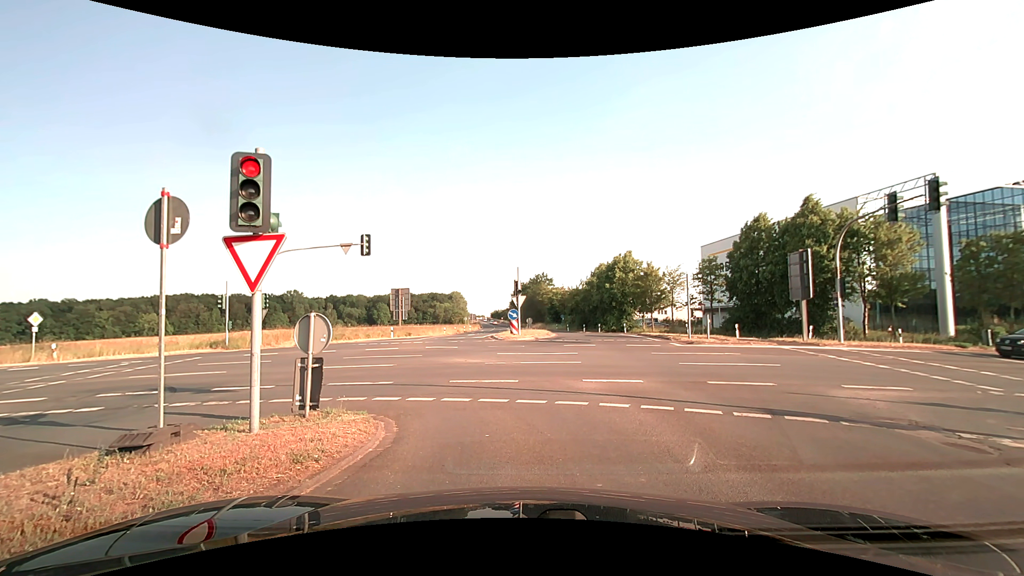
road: secondary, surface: asphalt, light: Day
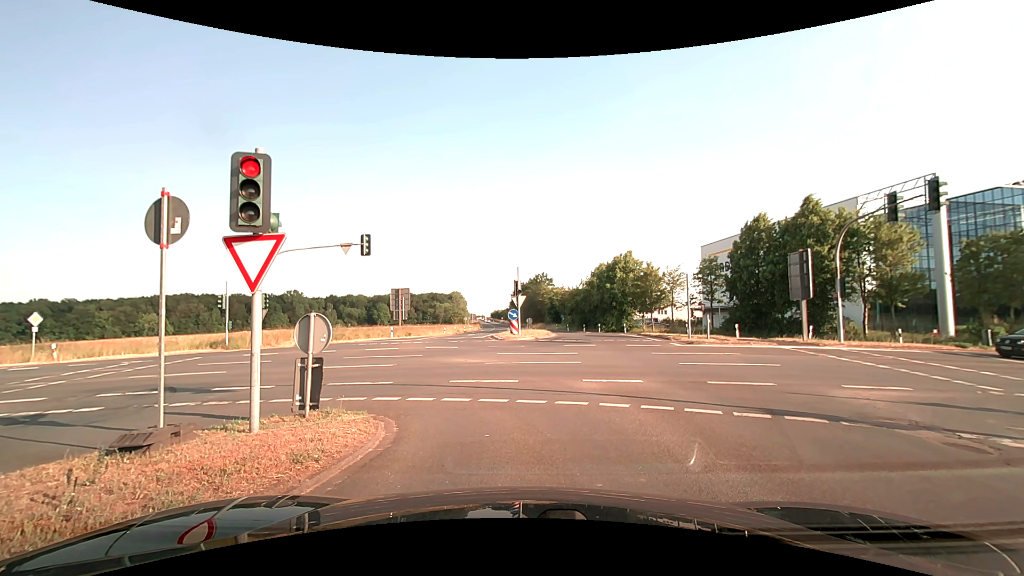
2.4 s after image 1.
(0.0, 0.0) m; 0°
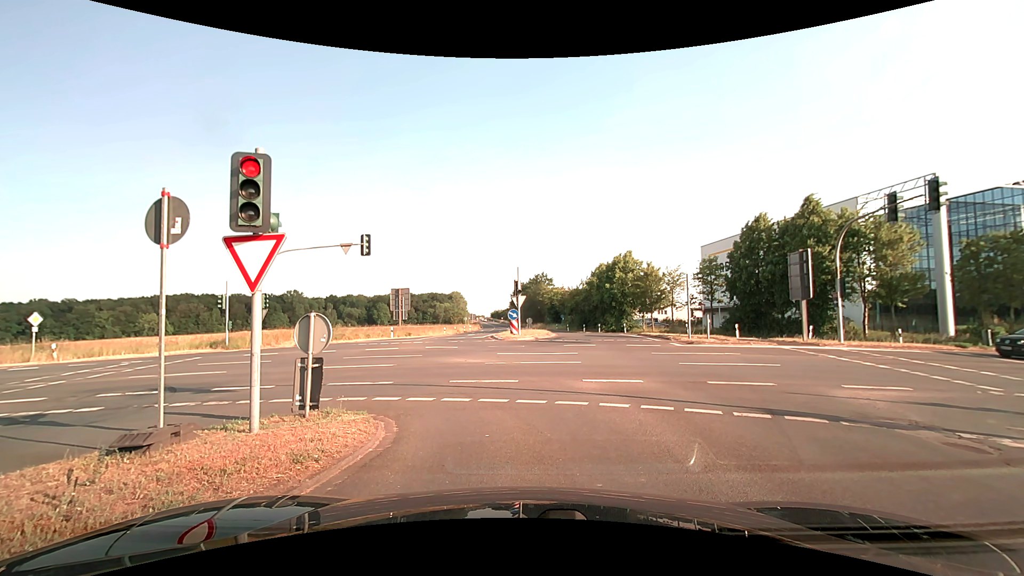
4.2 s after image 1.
(0.0, 0.0) m; 0°
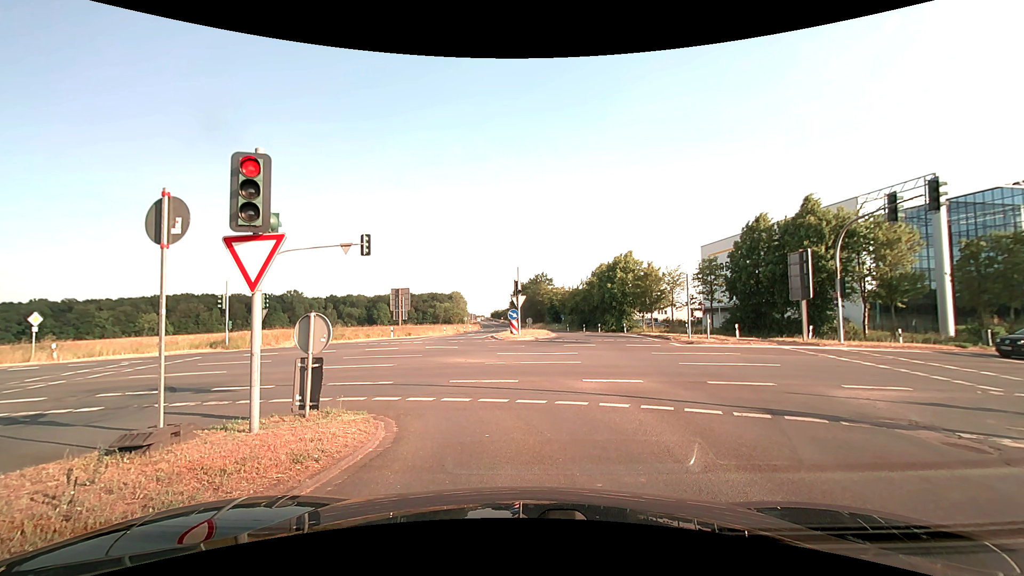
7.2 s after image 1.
(0.0, 0.0) m; 0°
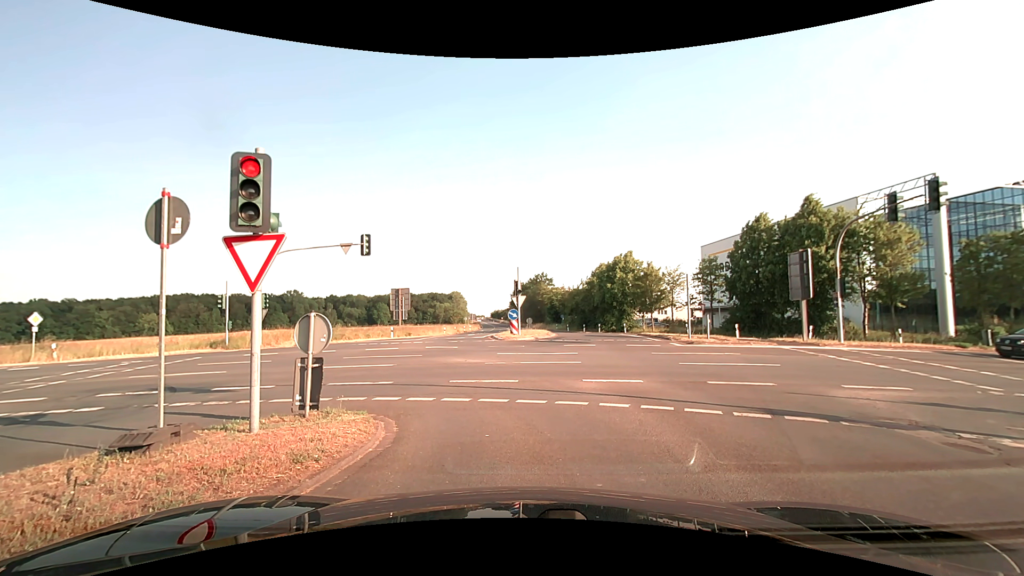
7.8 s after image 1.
(0.0, 0.0) m; 0°
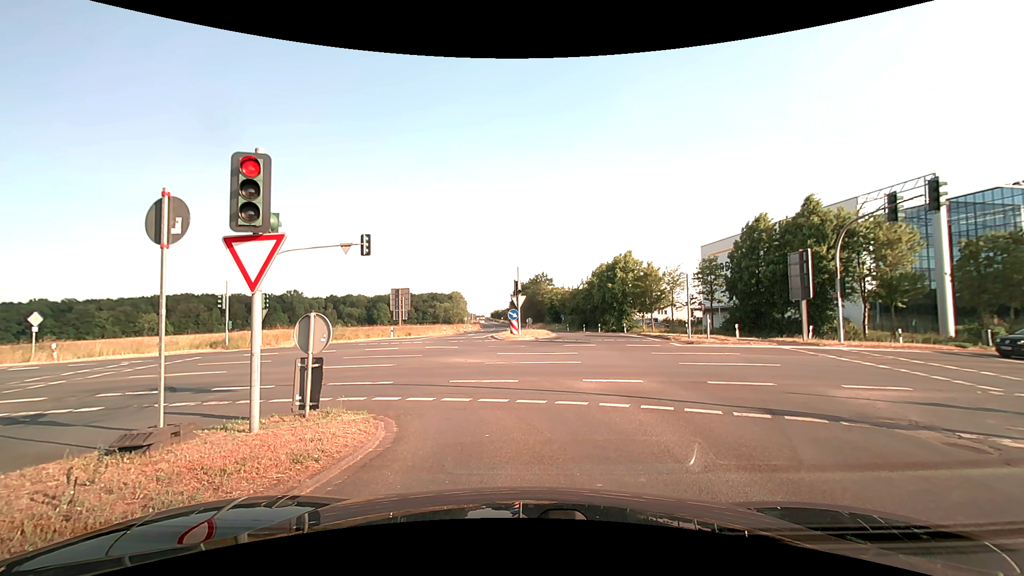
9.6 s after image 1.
(0.0, 0.0) m; 0°
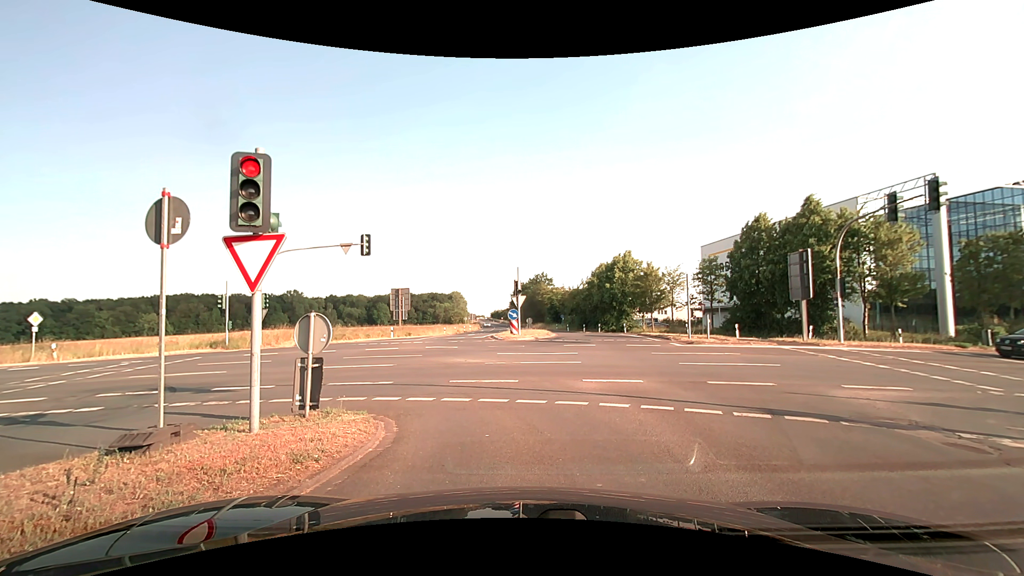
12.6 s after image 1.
(0.0, 0.0) m; 0°
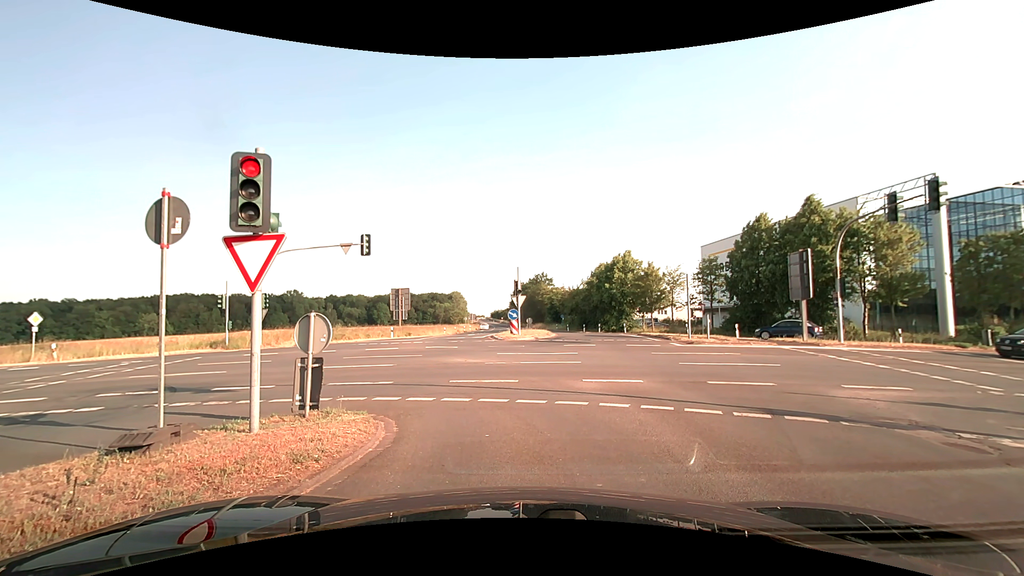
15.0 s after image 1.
(0.0, 0.0) m; 0°
(0, +10) (-5, +19) (-13, +24) (-23, +26) (-33, +26) (-43, +27) (-53, +28) (-63, +28) (-73, +29) (-83, +29) m
